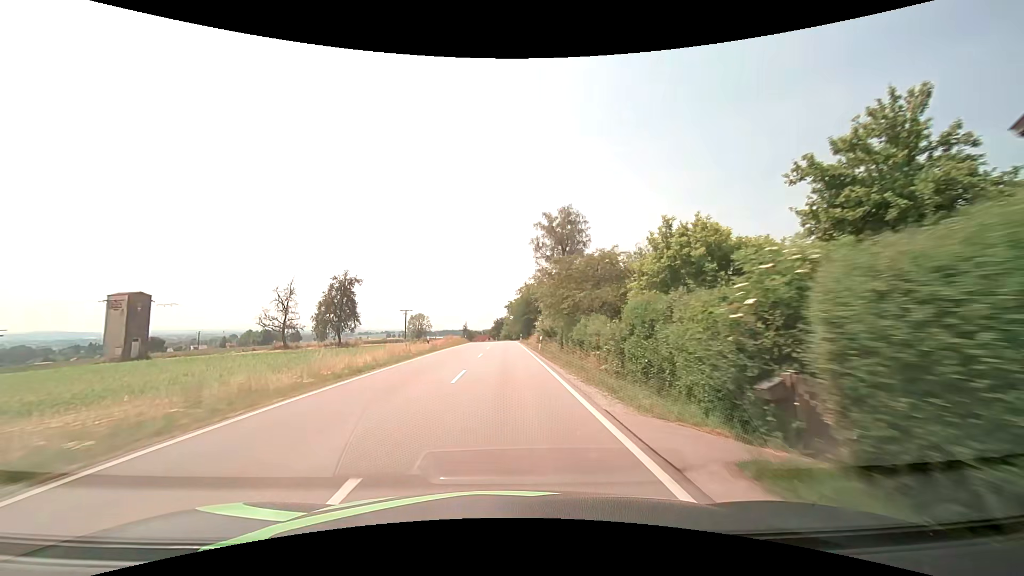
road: secondary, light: Day
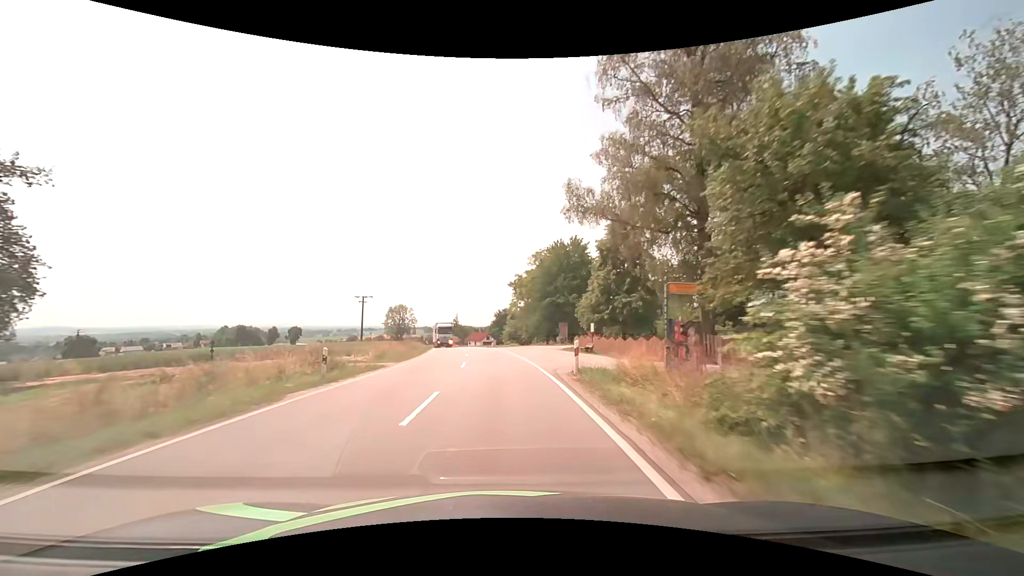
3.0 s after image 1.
(+0.3, +53.8) m; 0°
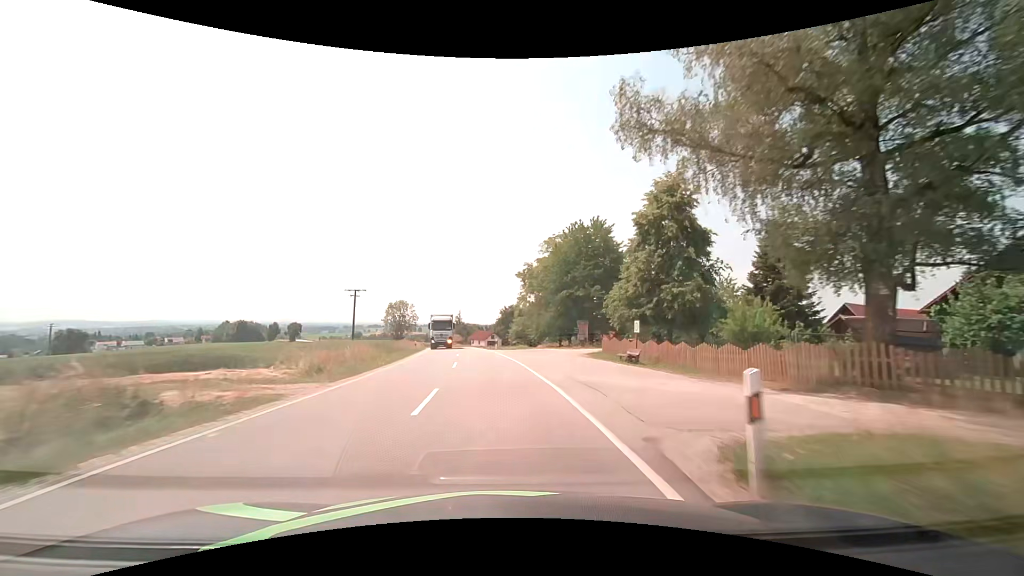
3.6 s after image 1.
(-0.1, +10.8) m; -1°
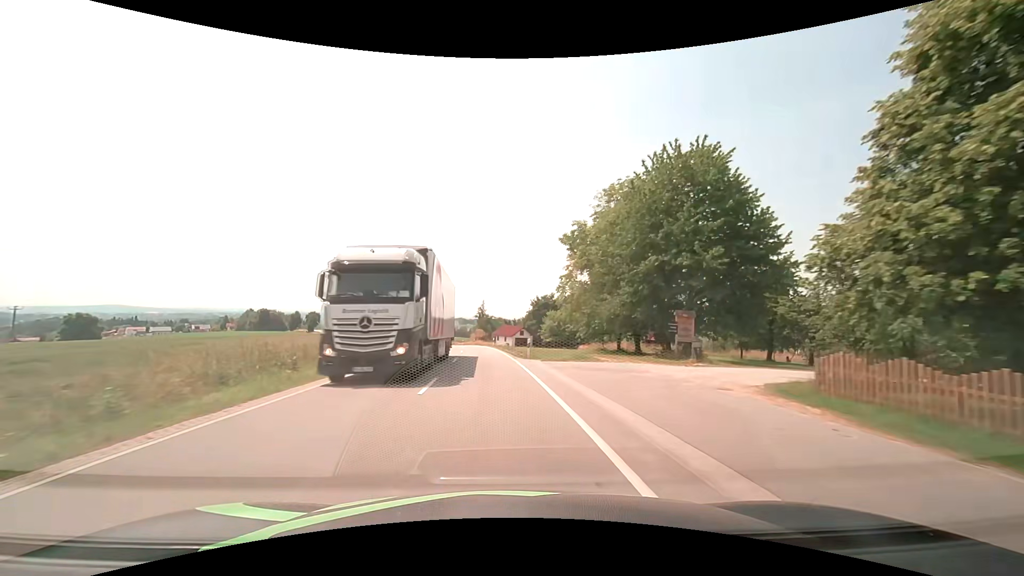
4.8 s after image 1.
(-0.5, +21.7) m; -3°
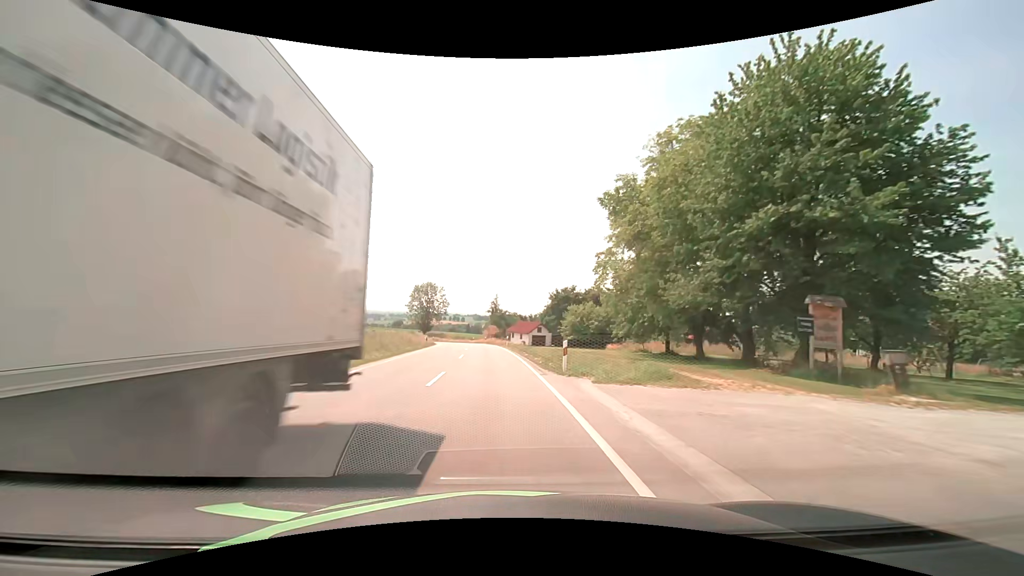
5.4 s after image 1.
(-0.2, +10.9) m; -2°
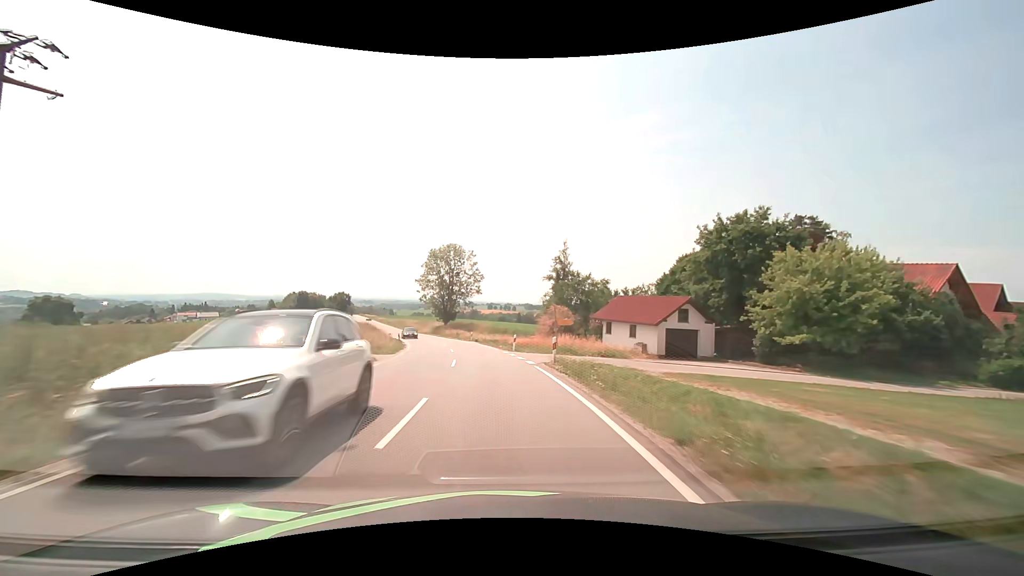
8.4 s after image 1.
(-2.3, +54.6) m; -5°
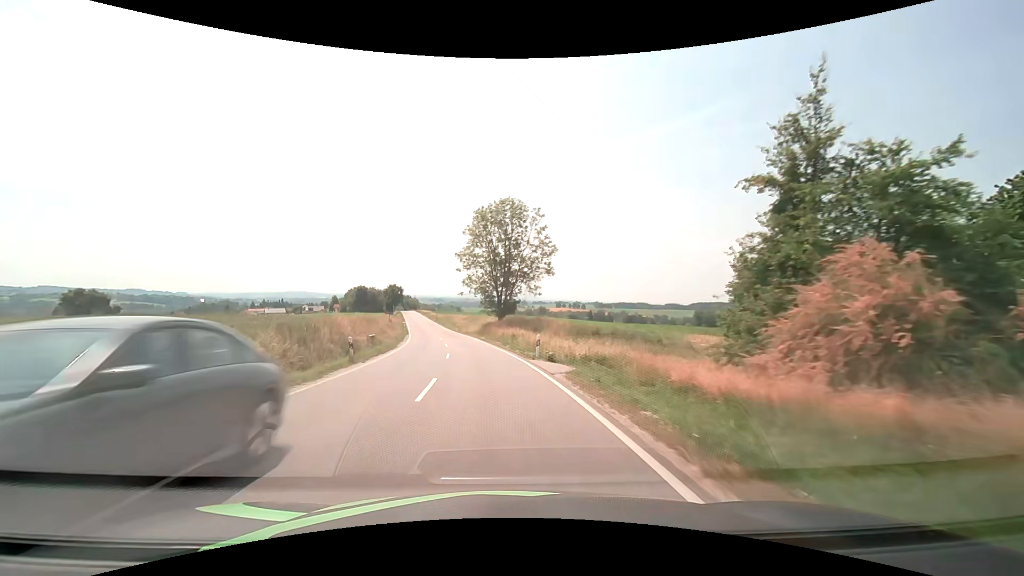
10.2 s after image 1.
(-2.1, +32.6) m; -8°
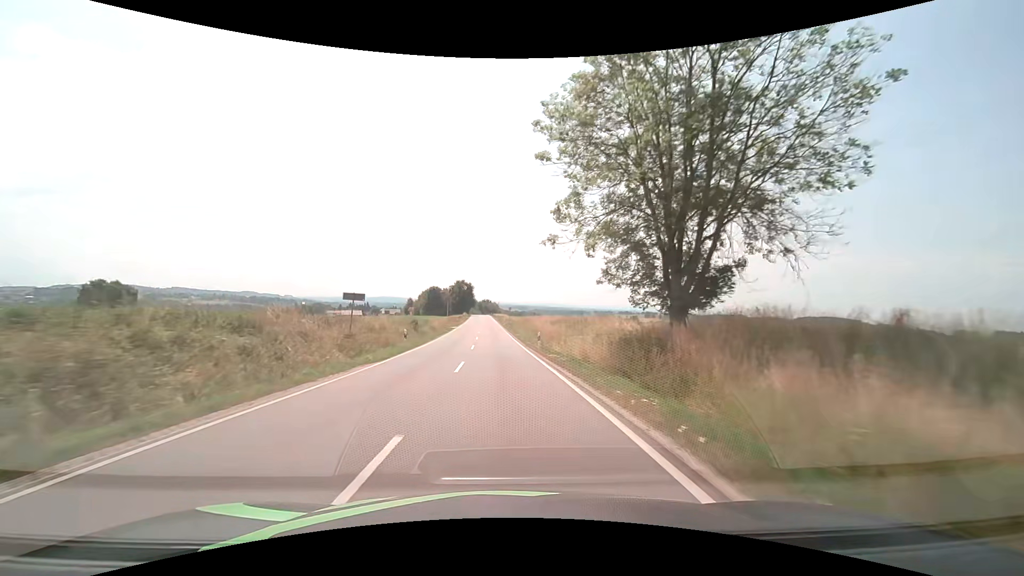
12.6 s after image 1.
(-4.1, +42.9) m; -10°
(0, +10) (0, +20) (-1, +30) (-1, +40) (-1, +50) (-2, +60) (-2, +70) (-3, +80) (-3, +90) (-3, +100) m
